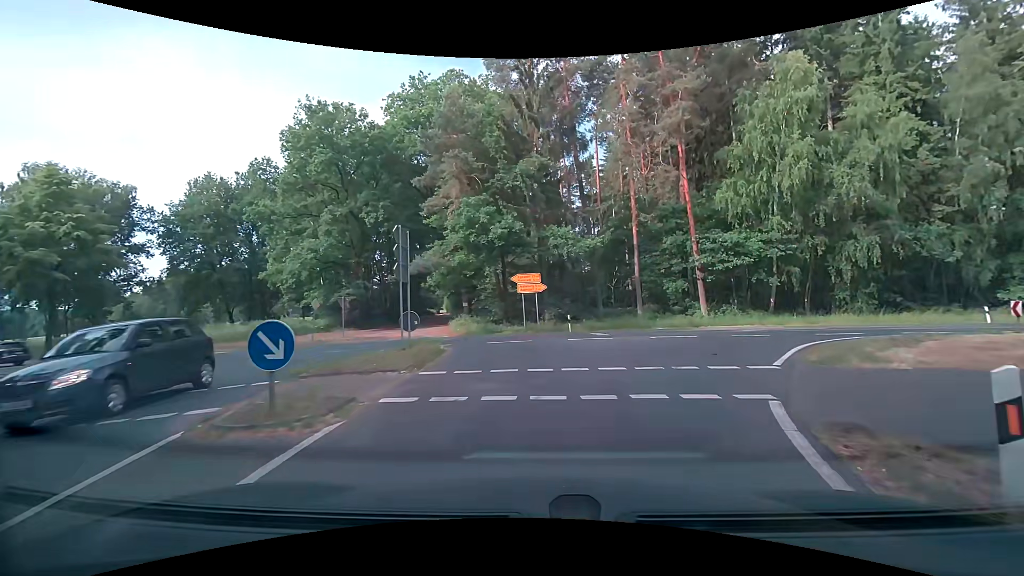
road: tertiary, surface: asphalt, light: Day
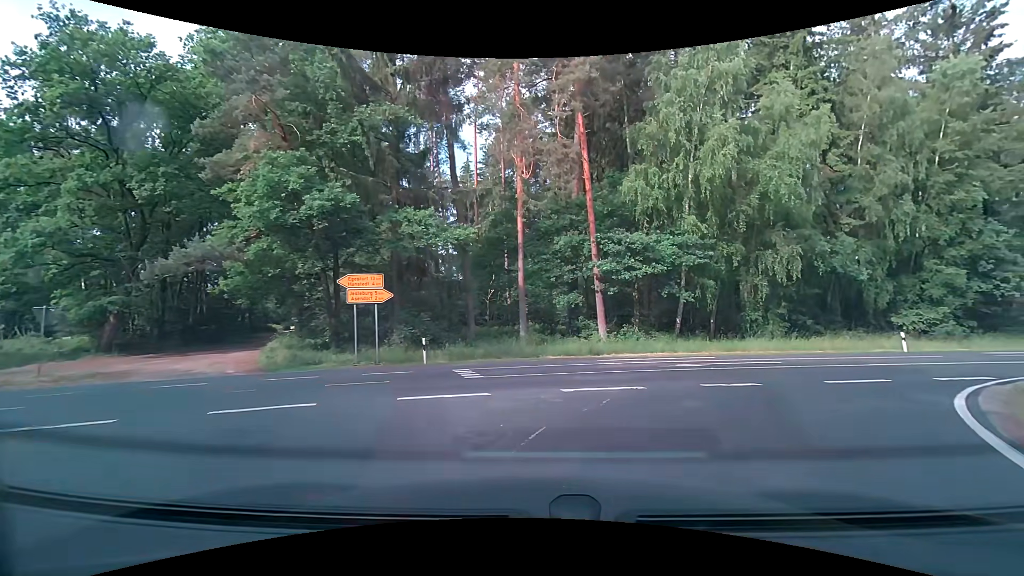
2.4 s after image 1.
(+0.9, +9.5) m; +14°
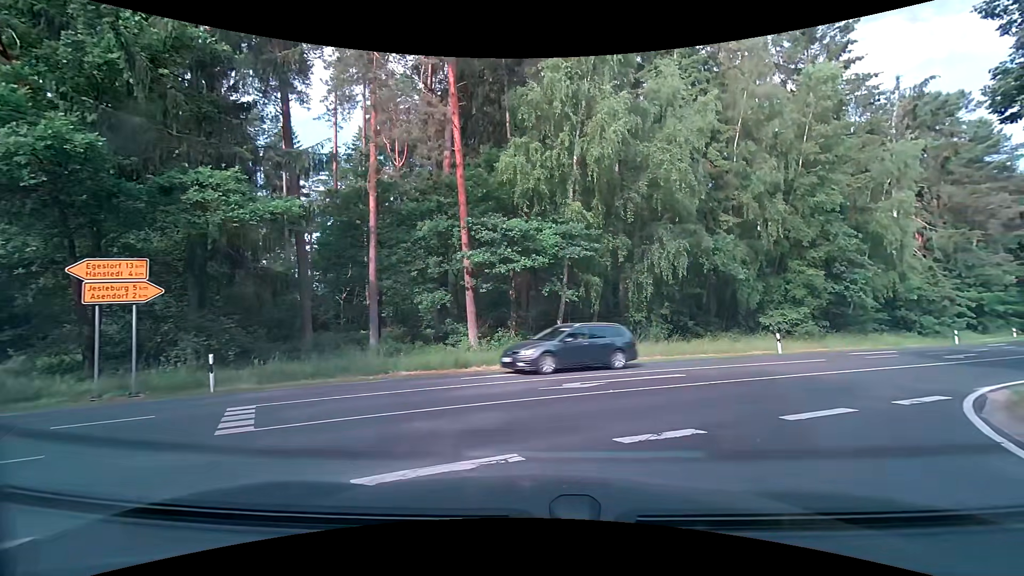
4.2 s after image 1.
(+0.6, +4.8) m; +13°
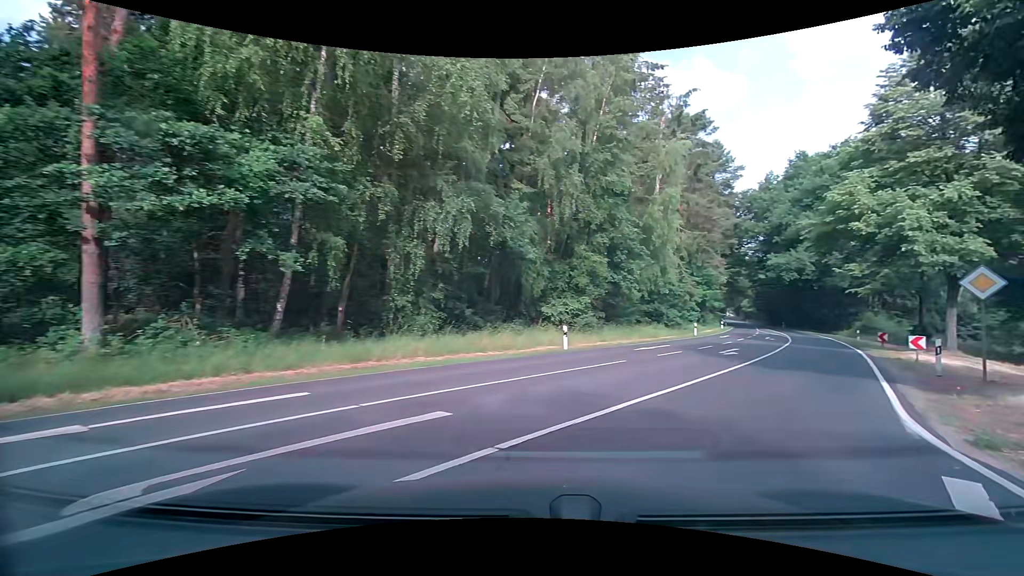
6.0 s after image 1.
(+1.5, +7.7) m; +25°
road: secondary
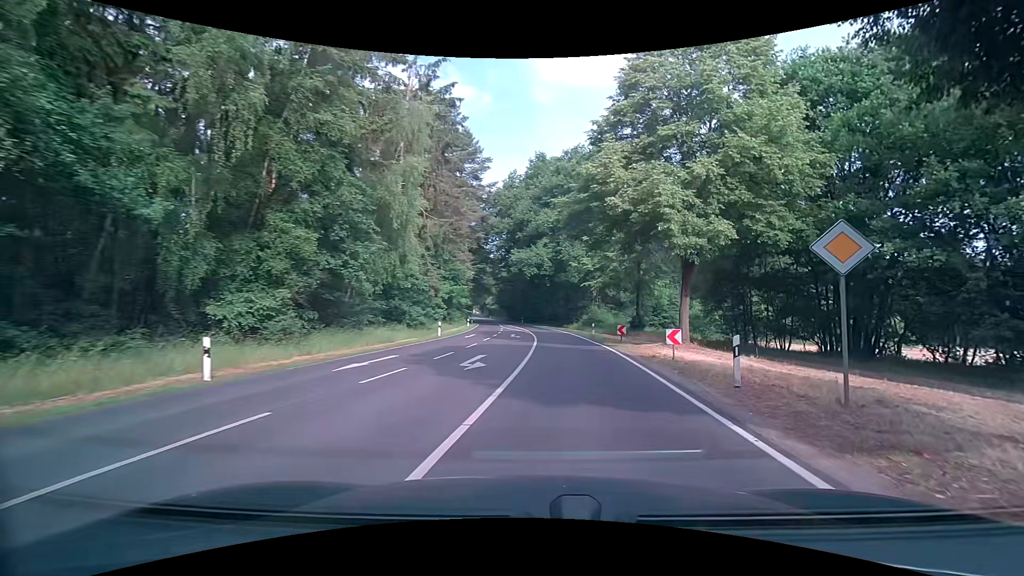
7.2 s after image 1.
(+2.1, +8.1) m; +28°
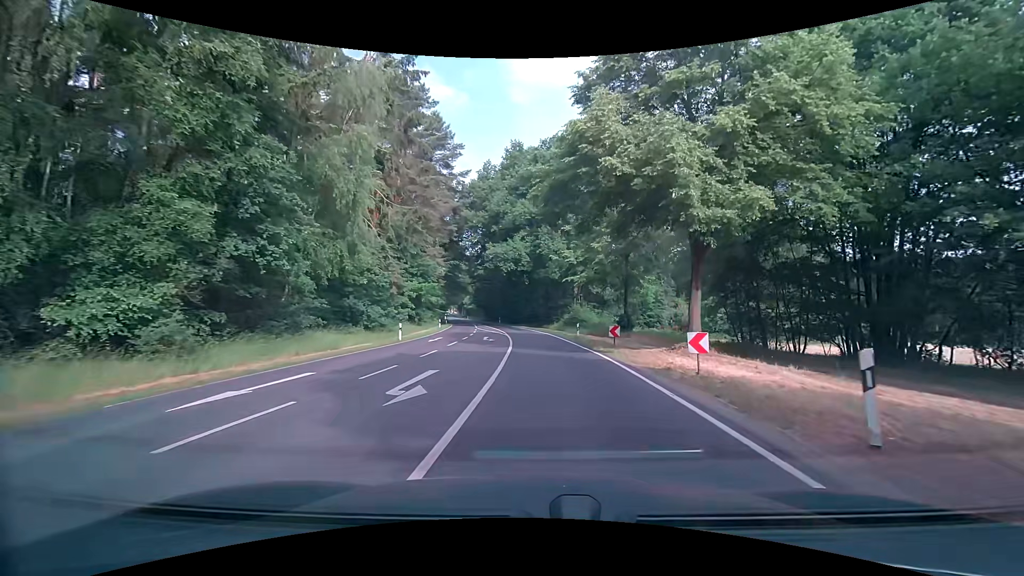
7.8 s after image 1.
(+0.1, +5.1) m; +1°
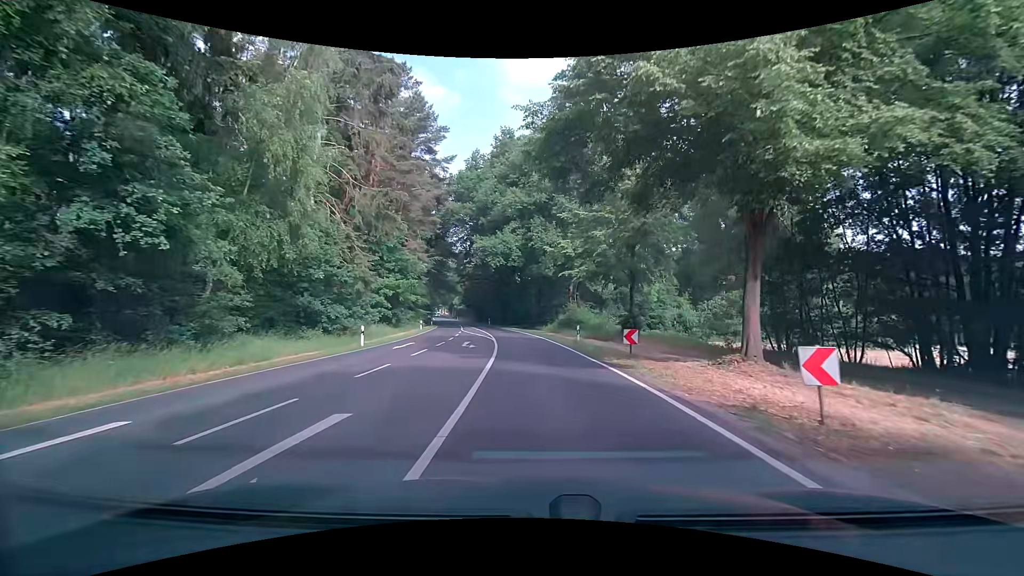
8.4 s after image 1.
(+0.1, +5.7) m; 0°
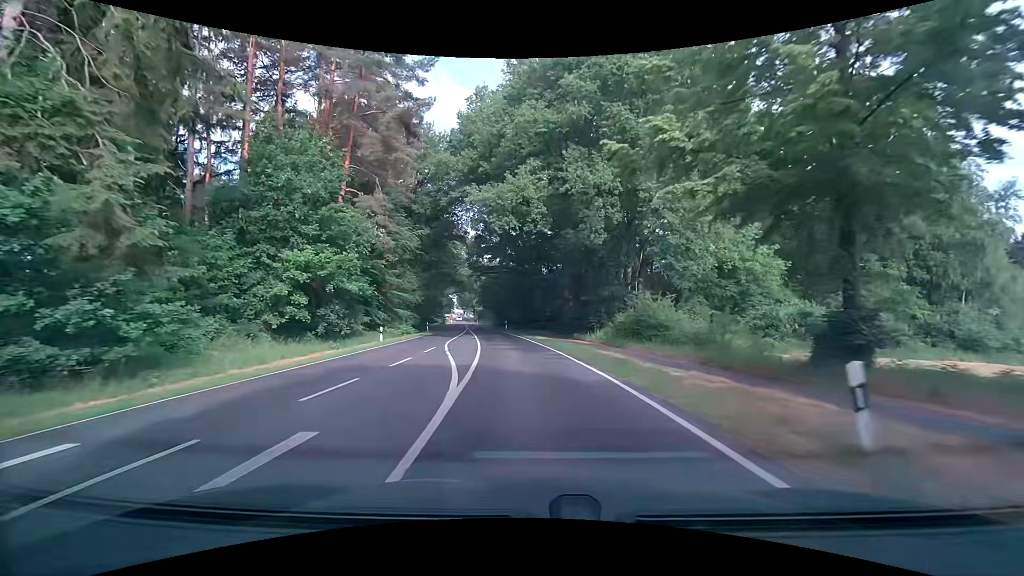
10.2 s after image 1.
(+0.1, +21.8) m; -1°
(0, +10) (-1, +20) (-2, +30) (-4, +40) (-5, +50) (-7, +60) (-8, +69) (-10, +79) (-11, +89) (-13, +99) m
